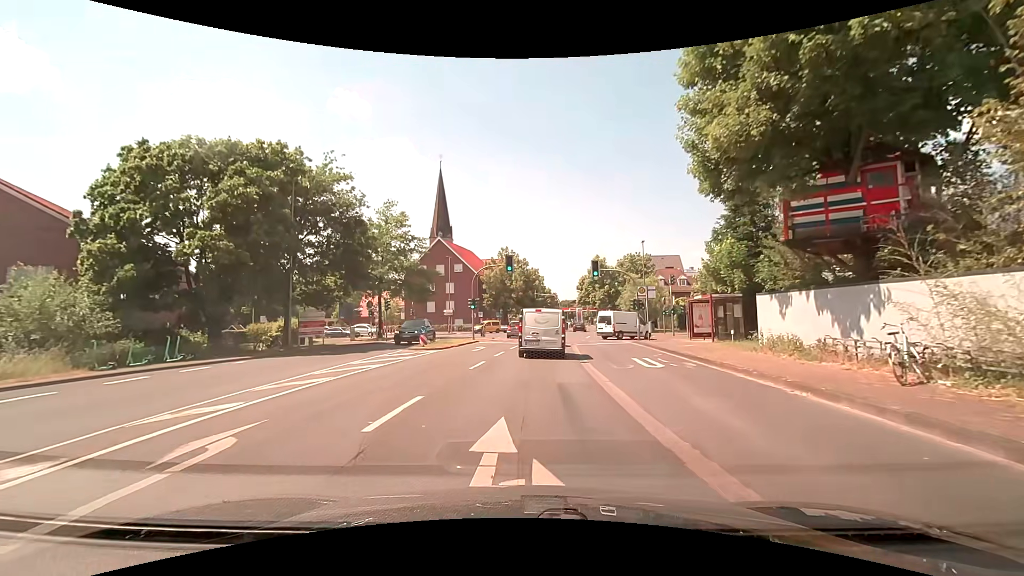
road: secondary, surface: asphalt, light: Day
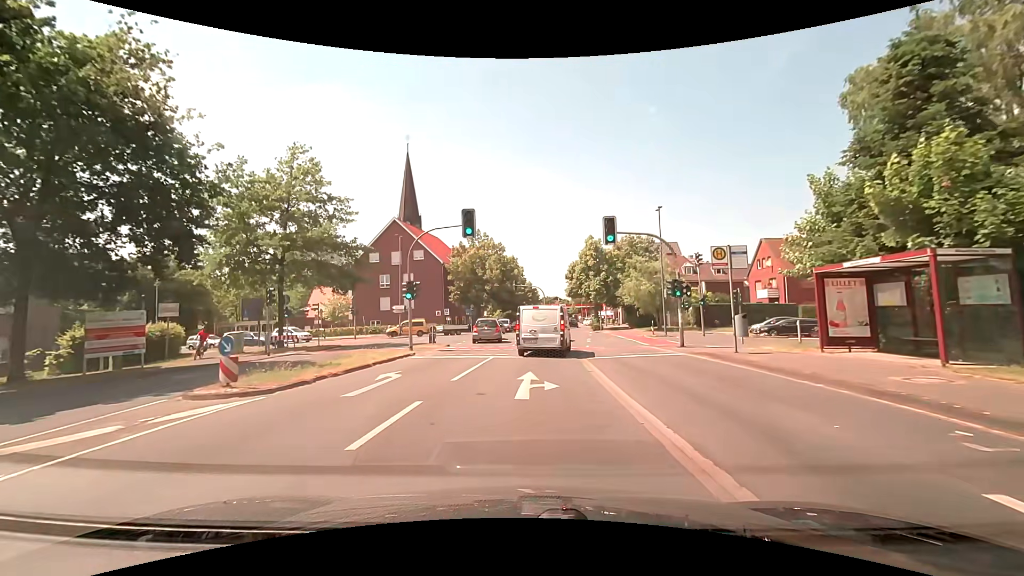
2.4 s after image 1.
(+0.2, +15.4) m; +2°
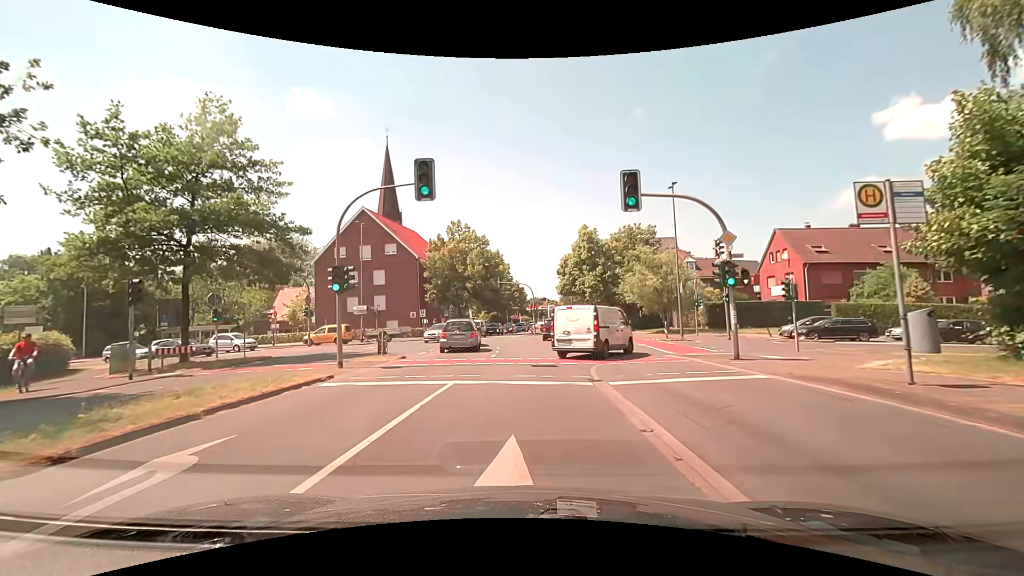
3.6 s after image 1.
(+0.1, +7.5) m; +2°
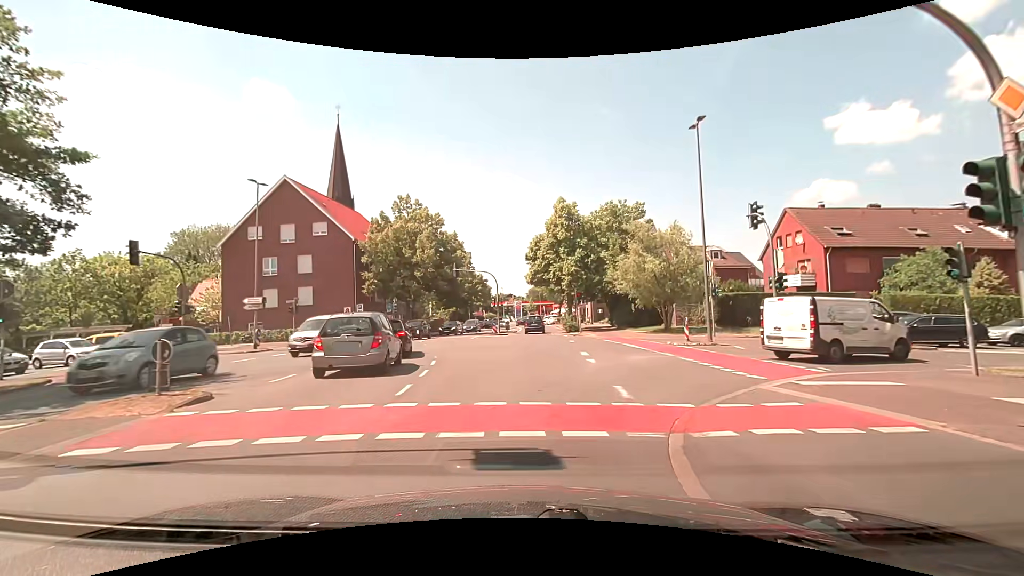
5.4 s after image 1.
(+0.1, +10.7) m; +4°
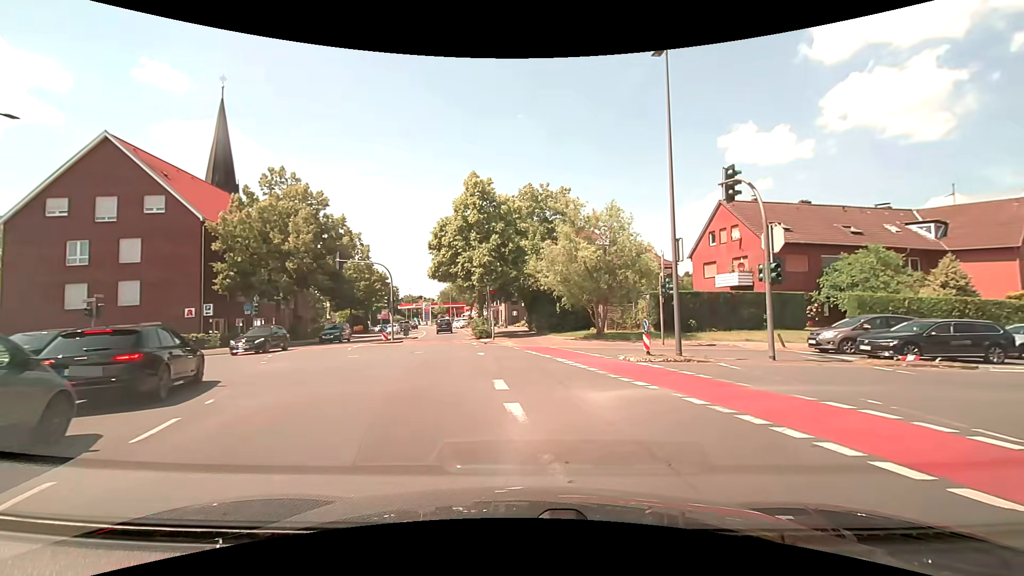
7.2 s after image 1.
(+0.4, +7.9) m; +9°
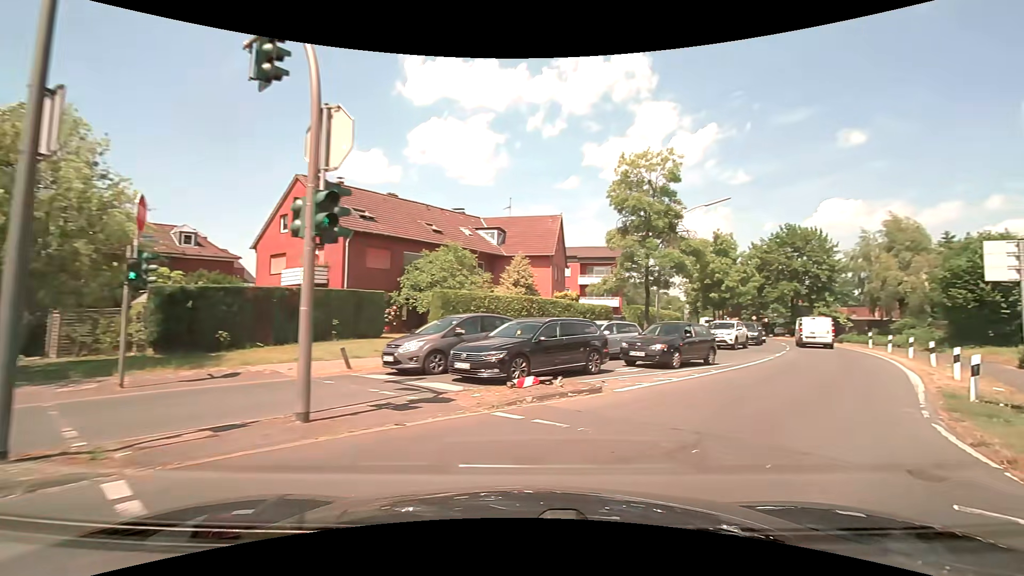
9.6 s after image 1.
(+3.7, +9.9) m; +44°
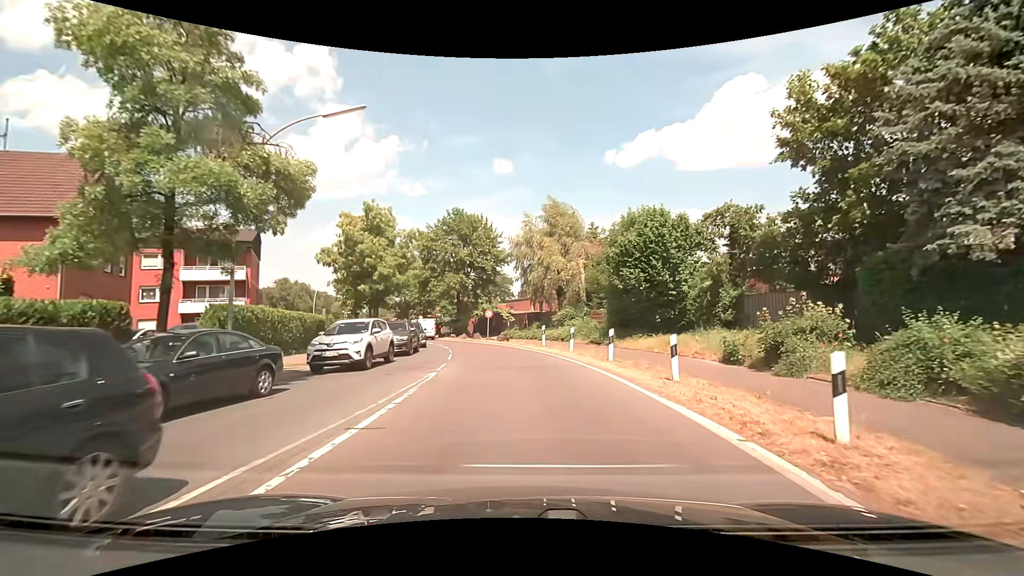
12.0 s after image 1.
(+5.9, +13.3) m; +35°
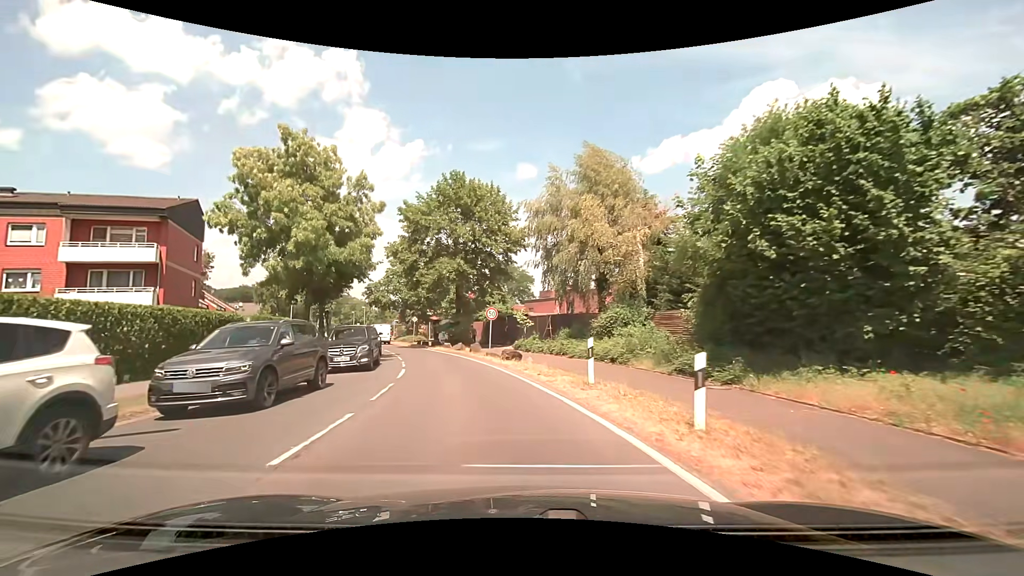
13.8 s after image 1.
(+0.2, +14.0) m; -3°
(-1, +10) (-2, +20) (-5, +29) (-8, +39) (-12, +48) (-16, +57) (-21, +66) (-29, +70) (-39, +67) (-48, +62) m
